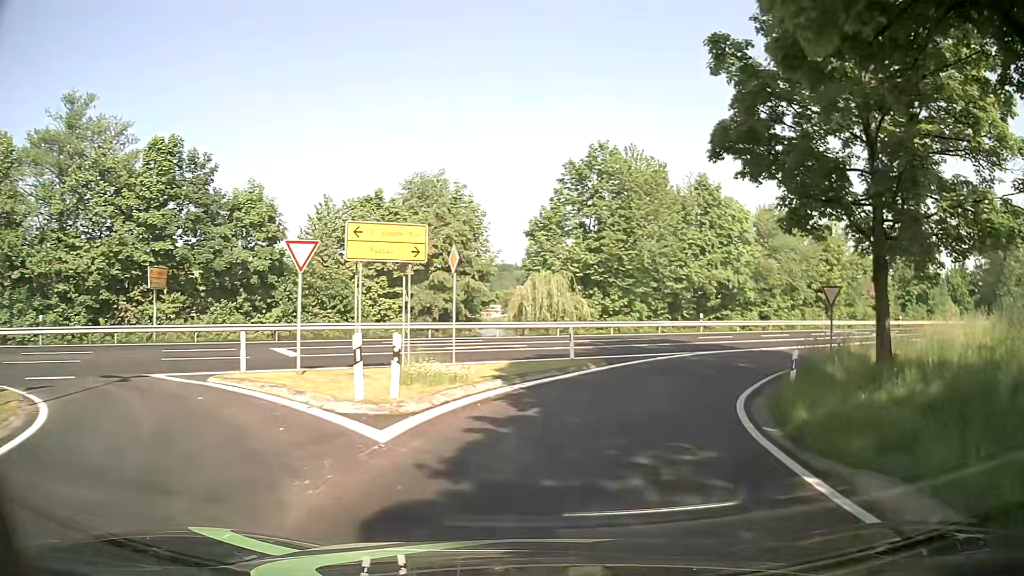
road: unclassified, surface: asphalt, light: Day
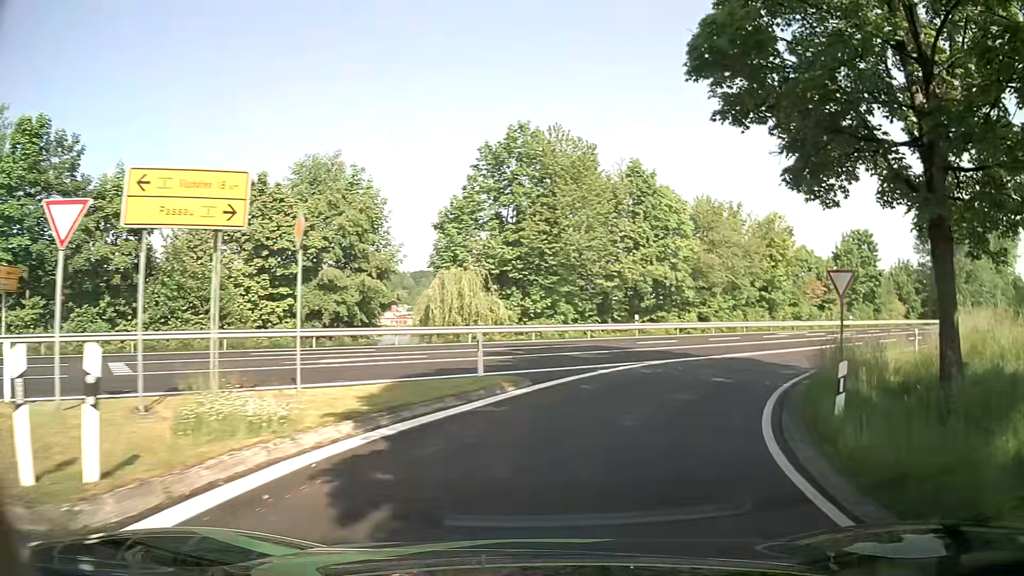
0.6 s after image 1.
(+0.3, +6.2) m; +6°
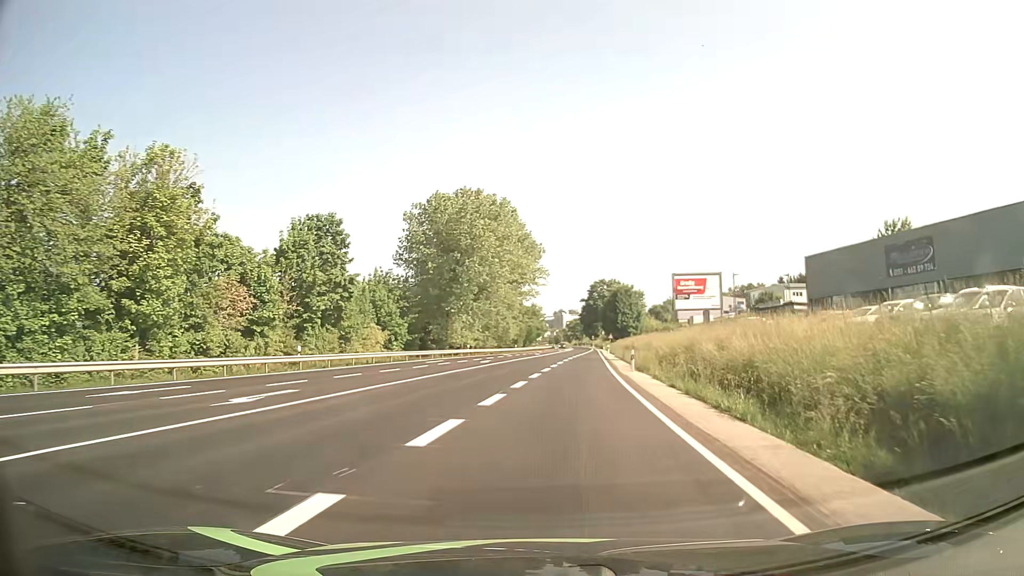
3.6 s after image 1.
(+13.7, +28.3) m; +48°
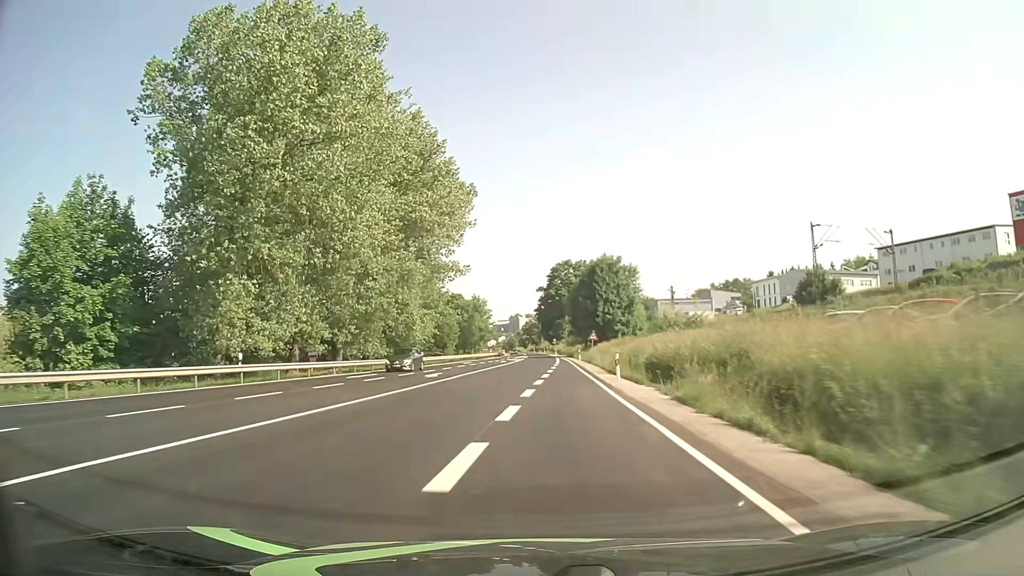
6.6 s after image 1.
(+3.2, +52.3) m; +4°
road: primary
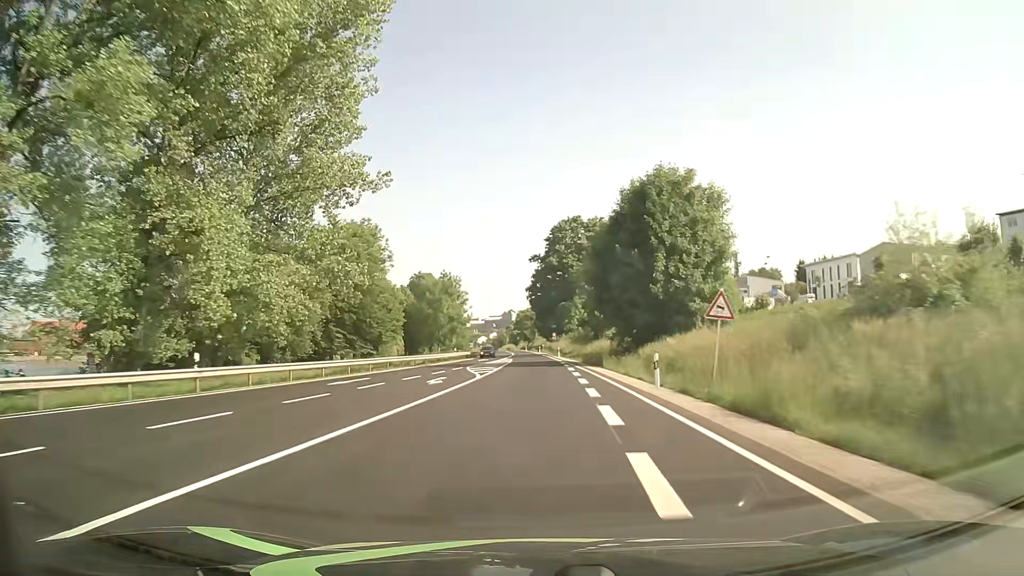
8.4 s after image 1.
(+0.2, +44.2) m; +1°
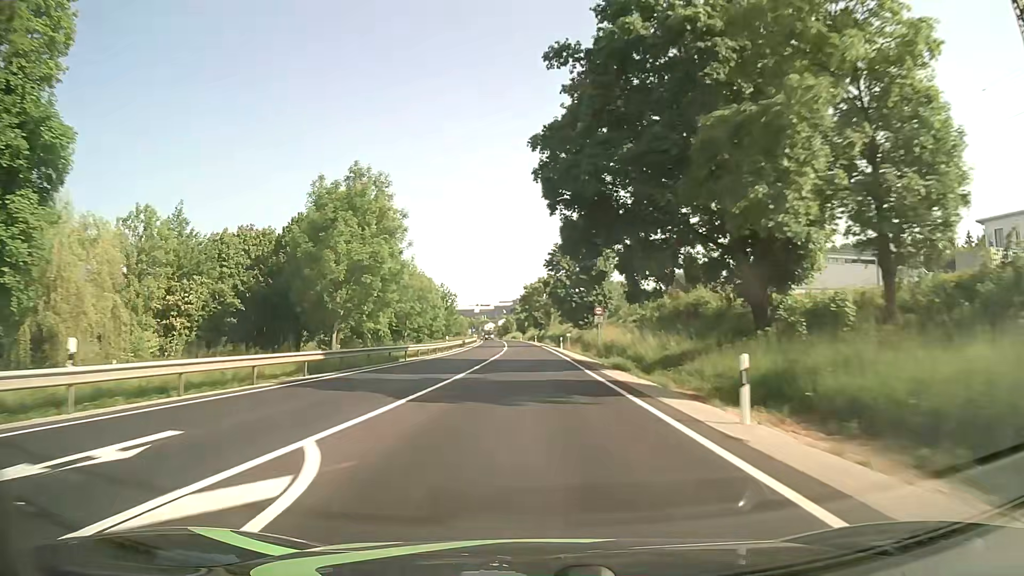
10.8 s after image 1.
(-0.4, +62.9) m; -1°
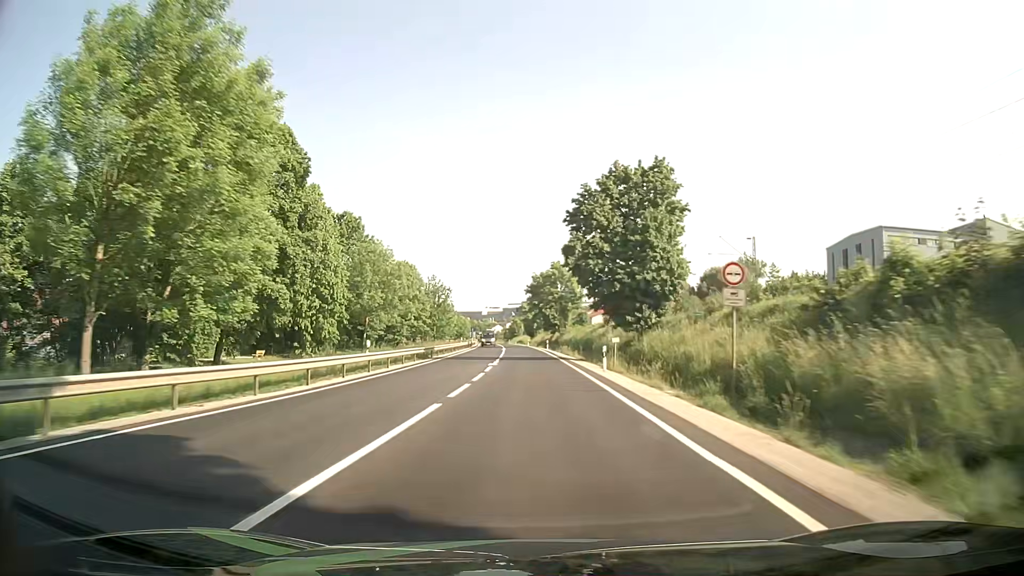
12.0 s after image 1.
(-0.3, +30.1) m; -1°
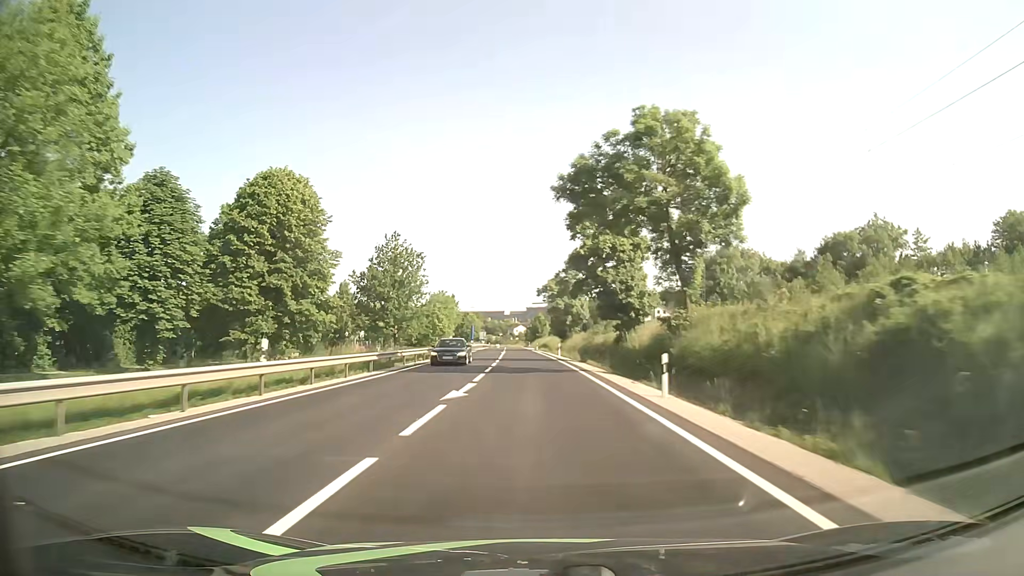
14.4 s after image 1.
(-1.1, +60.6) m; -2°
(0, +10) (0, +20) (0, +30) (0, +40) (-1, +50) (-1, +60) (-1, +70) (-2, +80) (-2, +90) (-2, +100) m
